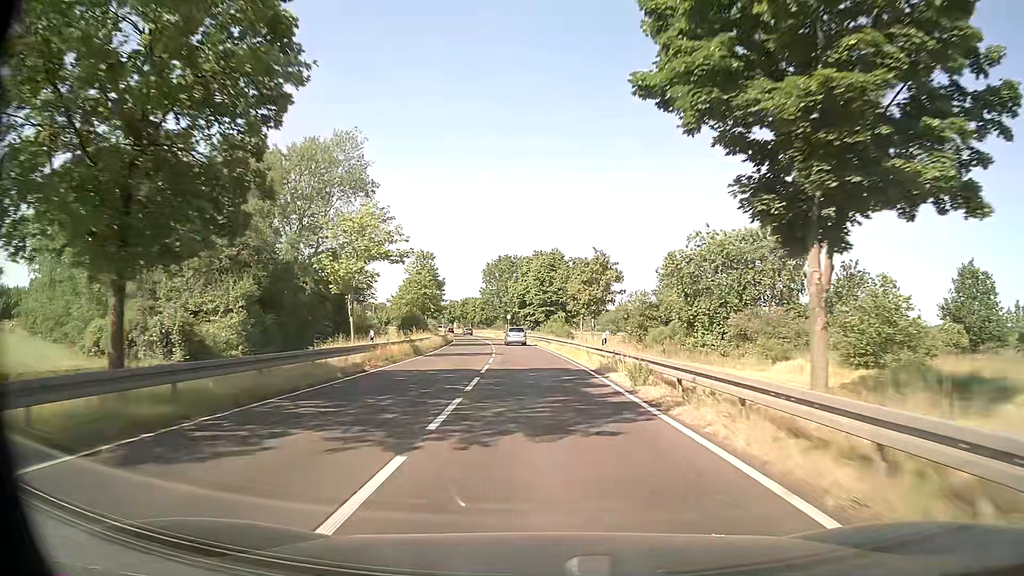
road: primary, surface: asphalt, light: Day
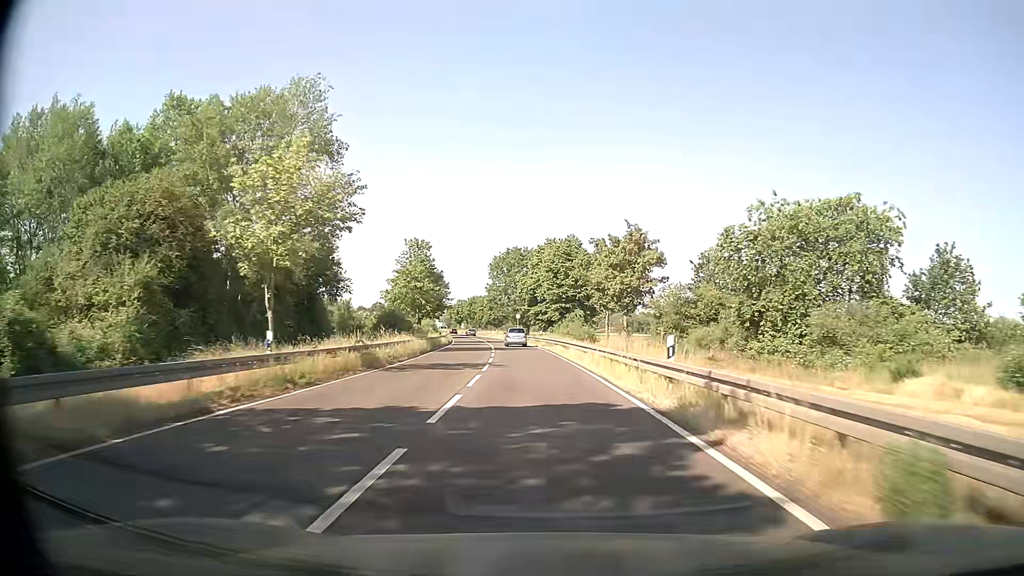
(-0.1, +11.3) m; -1°
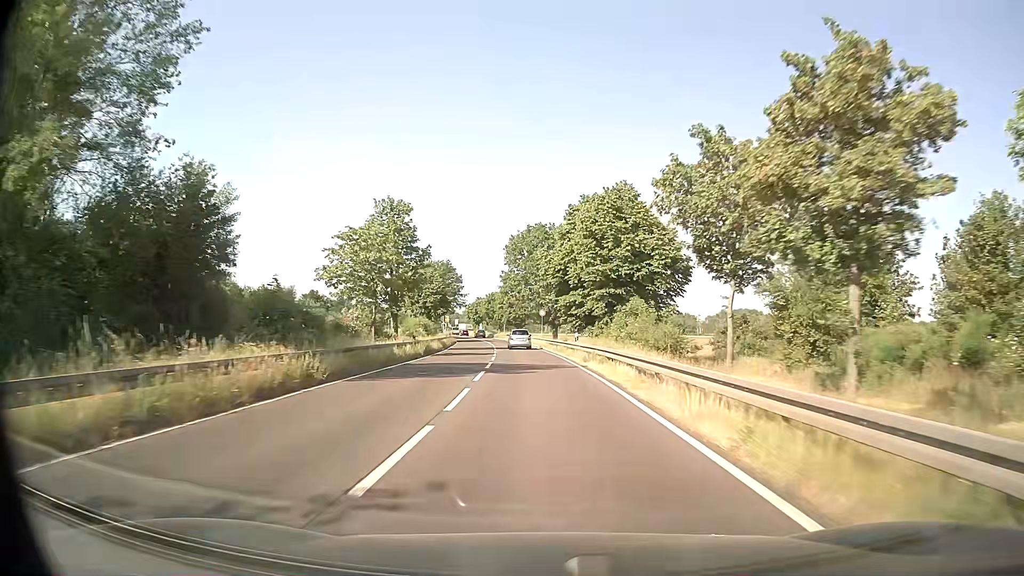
(-0.4, +22.6) m; -2°
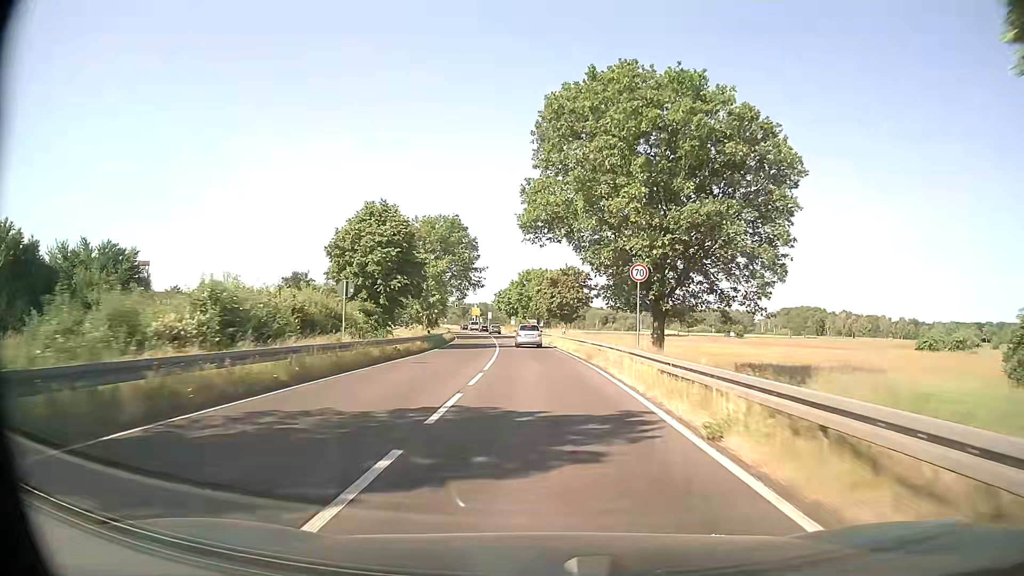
(-1.7, +44.9) m; -4°
(0, +10) (0, +20) (-1, +30) (-1, +40) (-2, +50) (-2, +60) (-3, +70) (-4, +80) (-6, +90) (-7, +100) m
